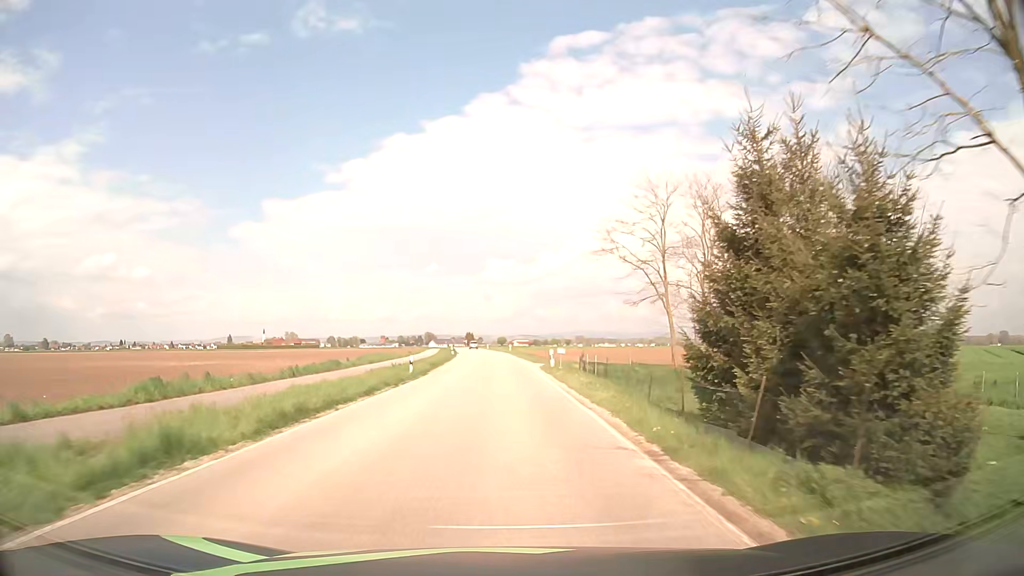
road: secondary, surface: asphalt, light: Day
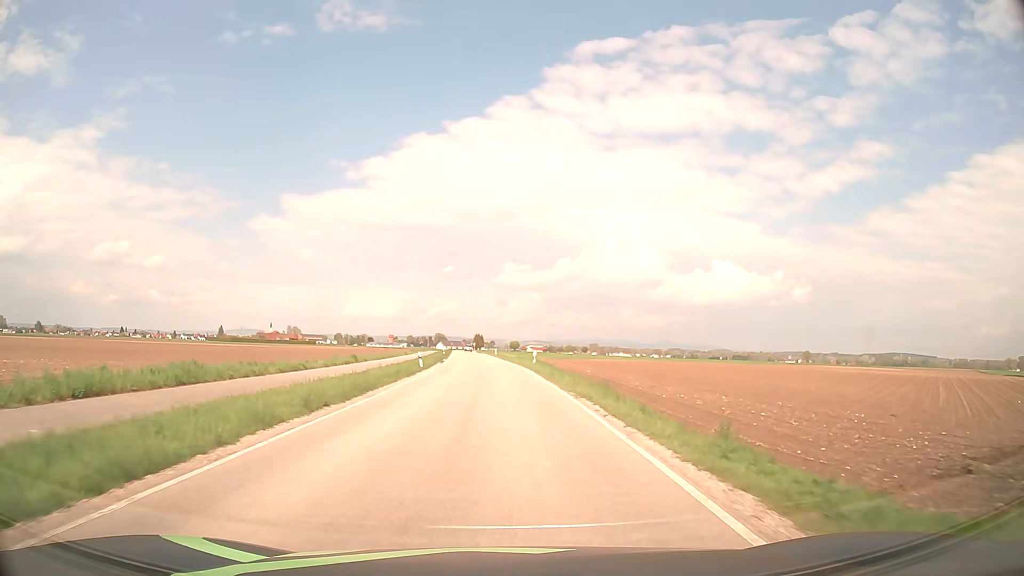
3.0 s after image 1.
(-0.4, +39.7) m; -1°
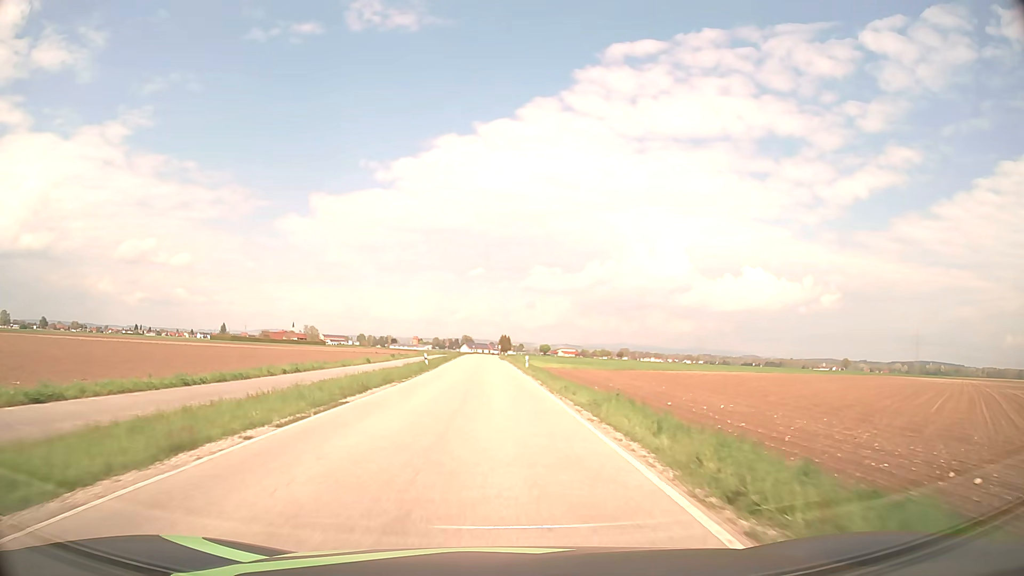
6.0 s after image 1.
(-0.6, +43.3) m; -2°
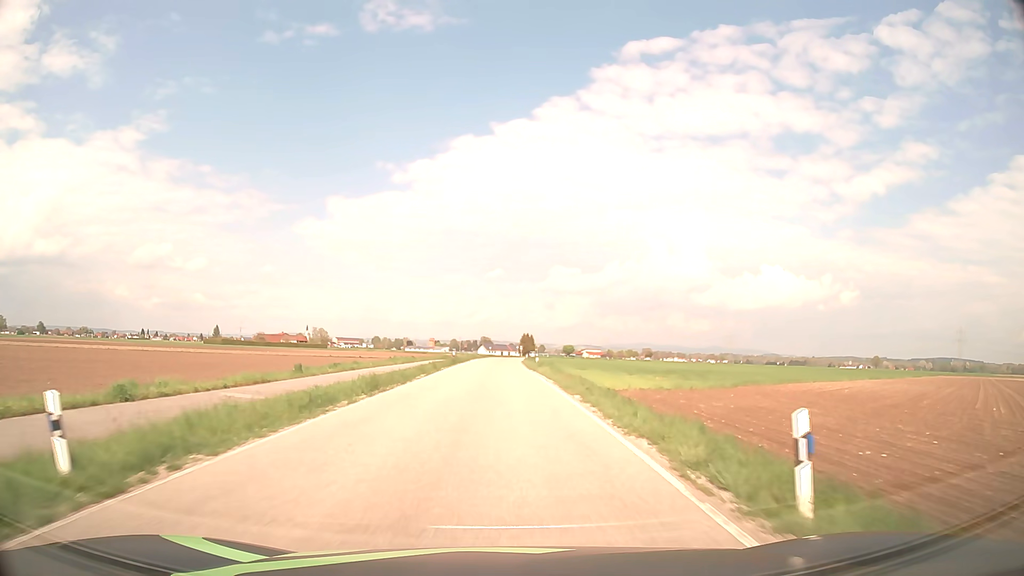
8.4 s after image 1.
(-0.8, +40.8) m; -2°
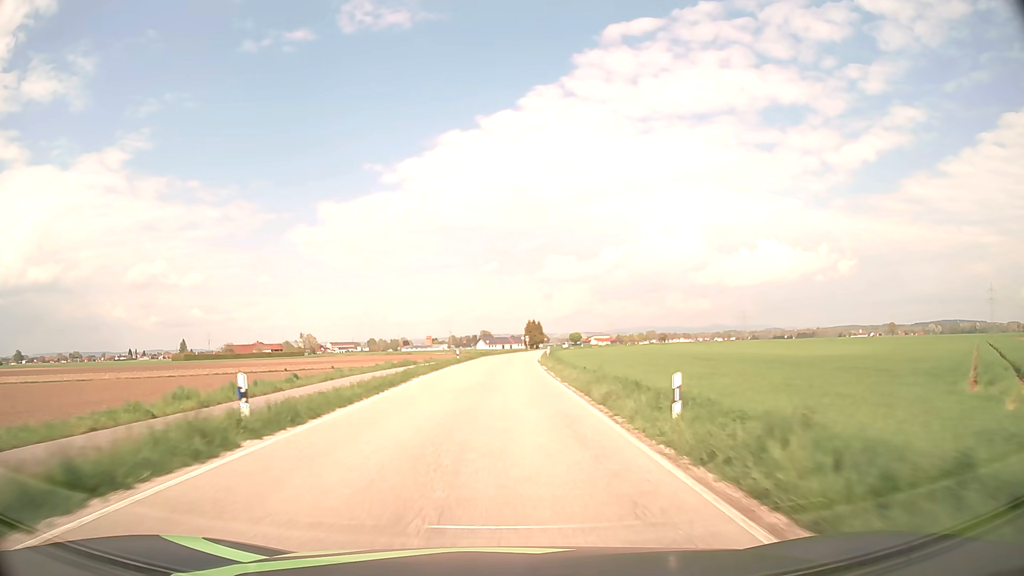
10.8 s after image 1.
(0.0, +45.6) m; 0°
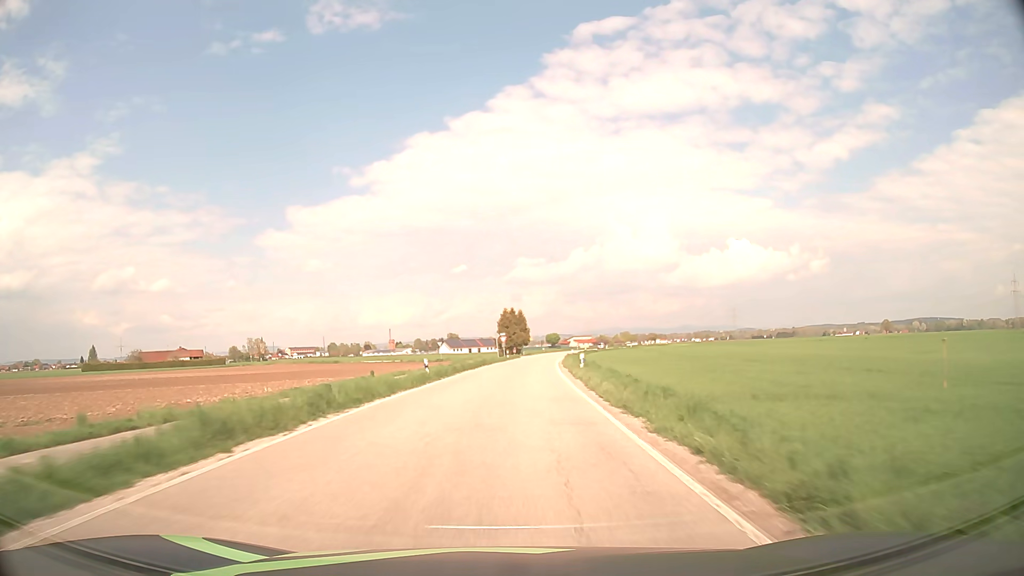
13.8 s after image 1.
(+0.8, +63.5) m; +2°
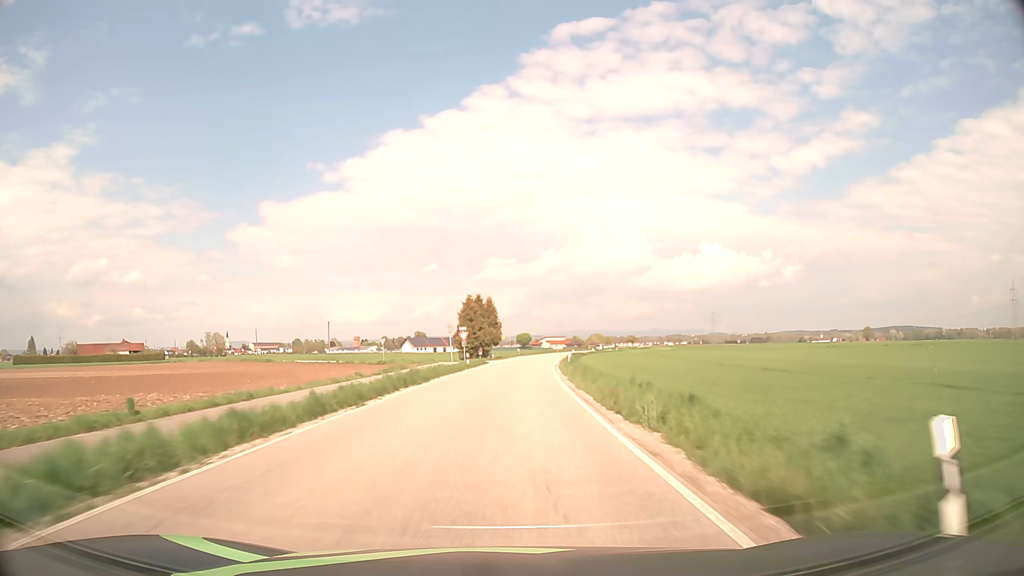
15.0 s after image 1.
(+0.6, +27.2) m; +2°
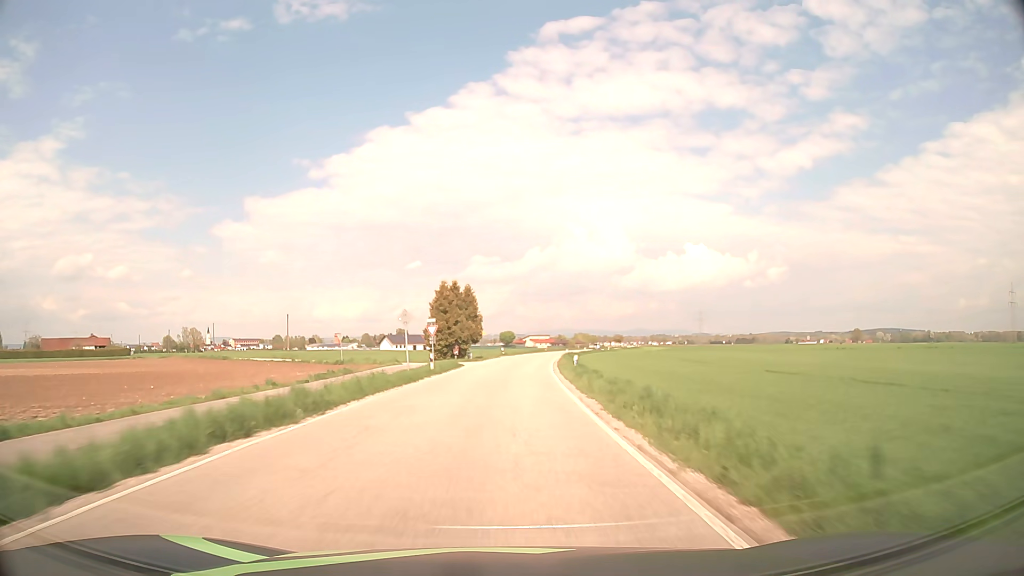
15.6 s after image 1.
(+0.2, +13.9) m; +1°
(0, +10) (0, +20) (+1, +30) (+1, +40) (+2, +50) (+3, +60) (+4, +70) (+5, +80) (+6, +90) (+8, +100) m
